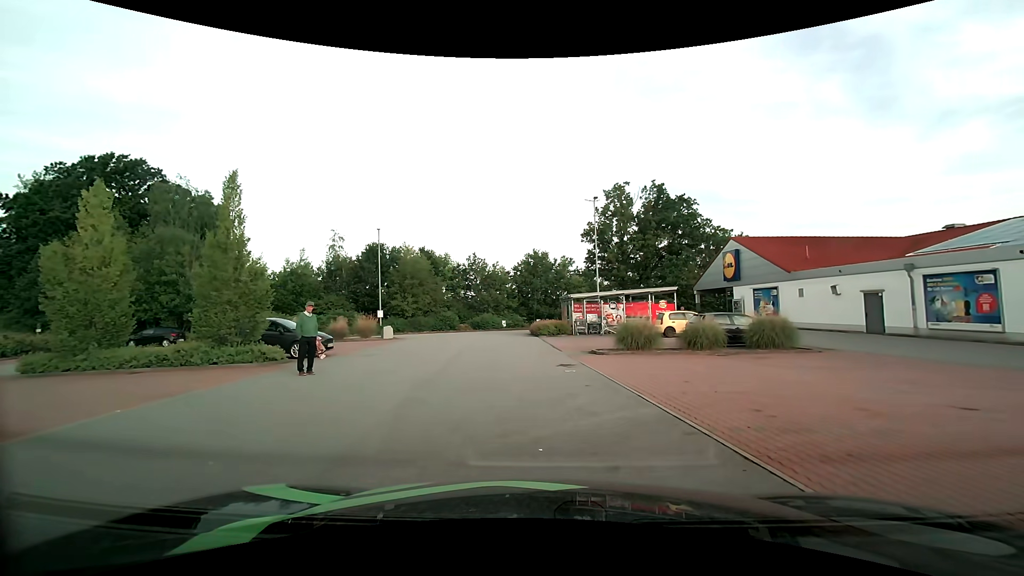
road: residential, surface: asphalt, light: Day
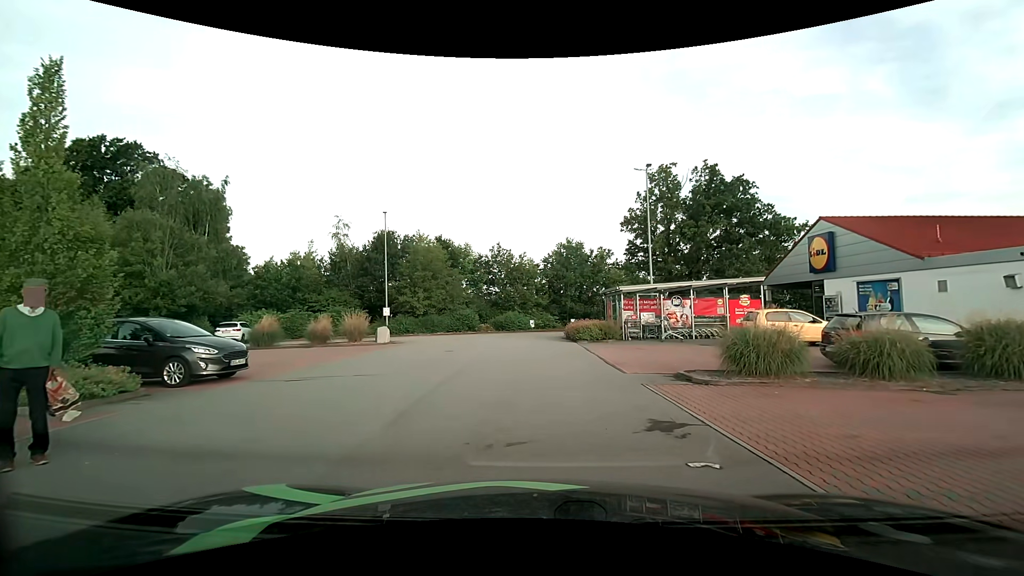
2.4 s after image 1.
(-0.3, +7.8) m; -4°
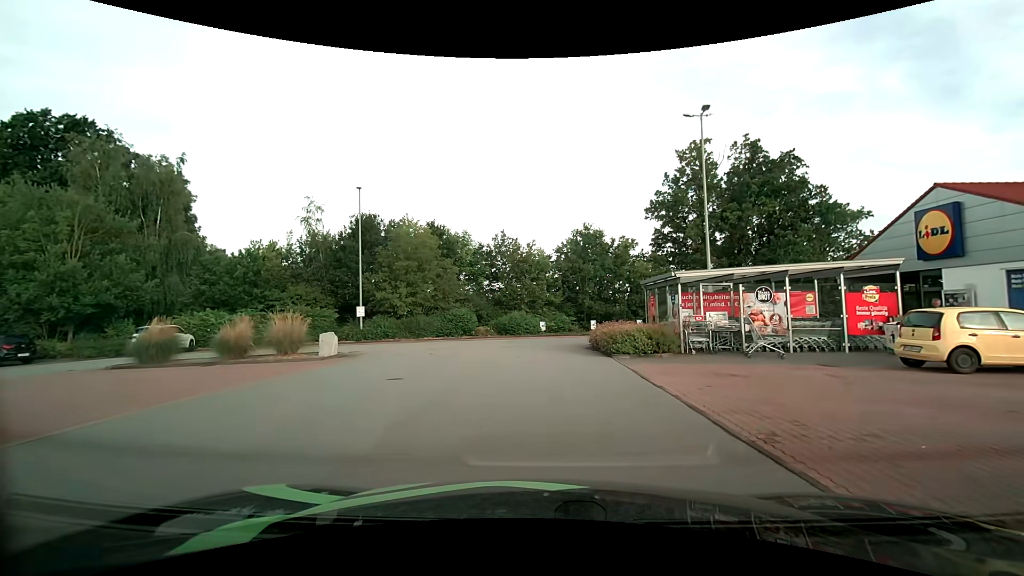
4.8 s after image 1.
(0.0, +8.4) m; -1°
